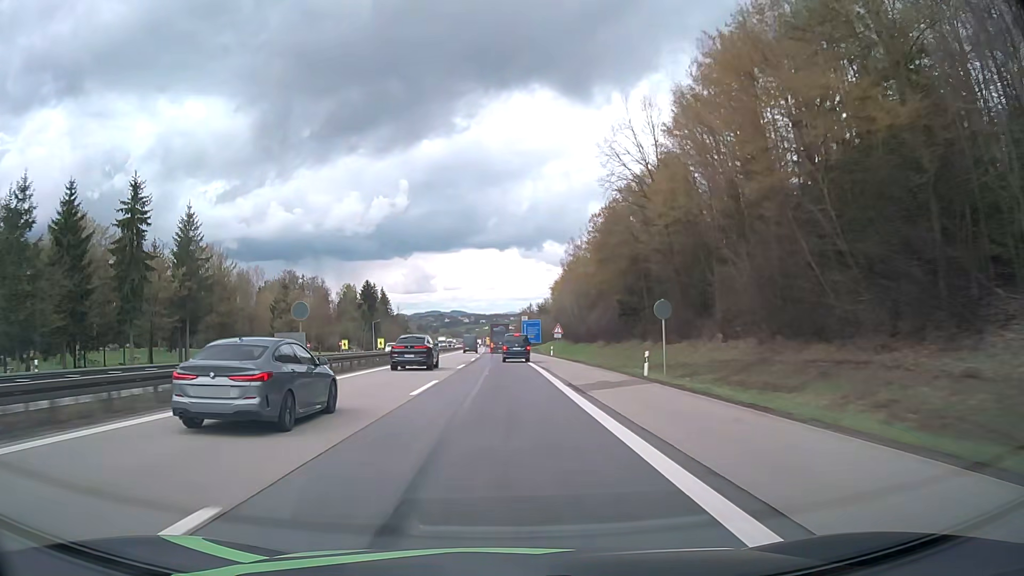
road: motorway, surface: asphalt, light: Day
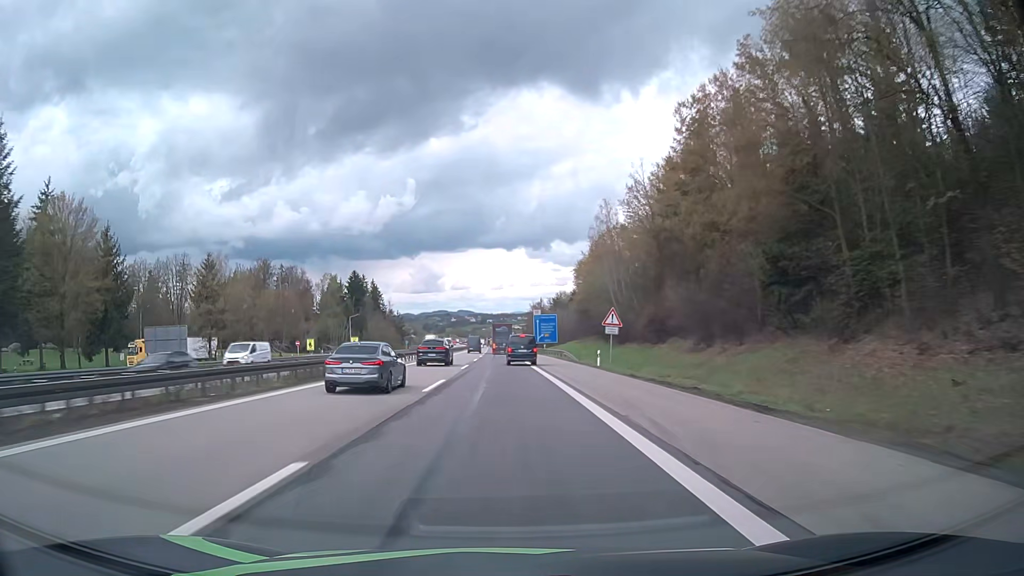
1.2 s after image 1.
(-0.2, +33.7) m; -1°
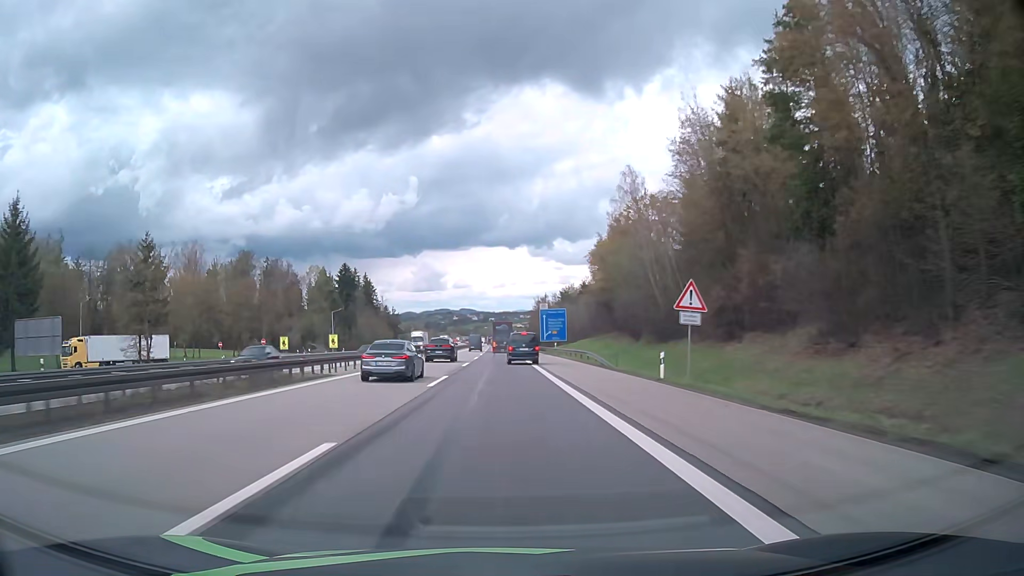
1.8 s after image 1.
(-0.1, +16.7) m; 0°
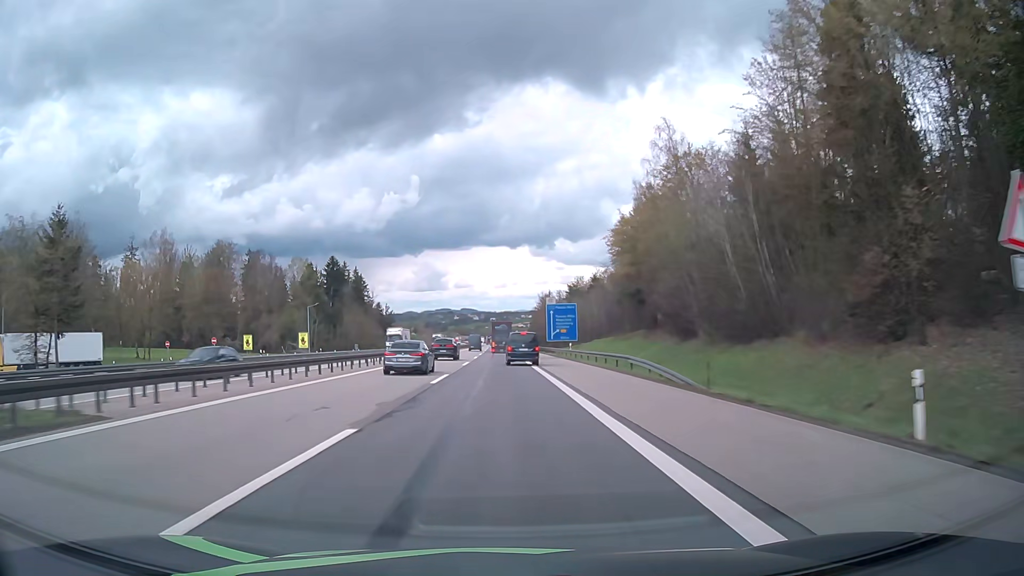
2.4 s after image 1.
(0.0, +16.6) m; 0°
(0, +10) (0, +20) (0, +30) (0, +40) (0, +50) (0, +60) (0, +70) (-1, +80) (-1, +90) (-1, +100) m
